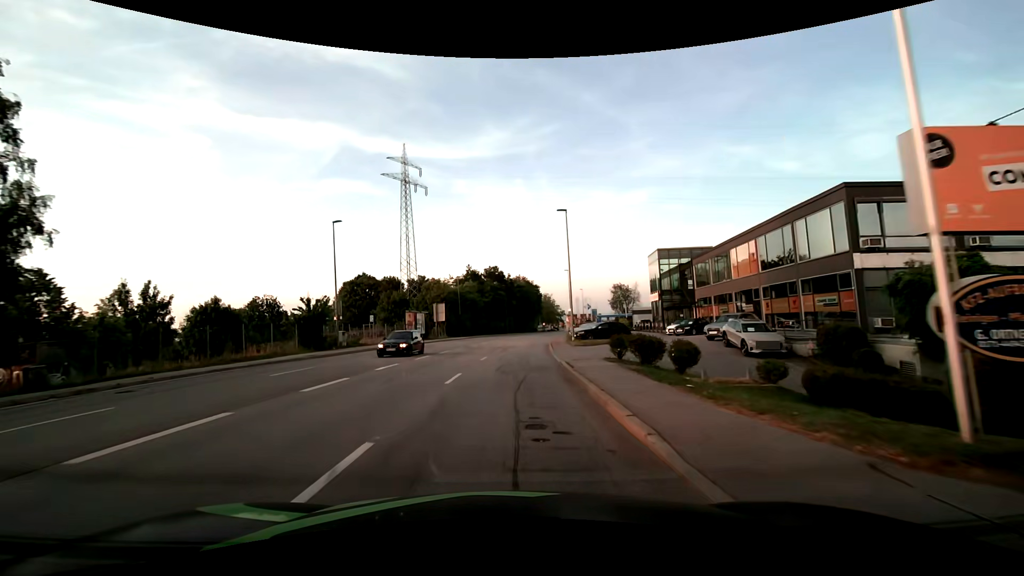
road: tertiary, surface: asphalt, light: Day
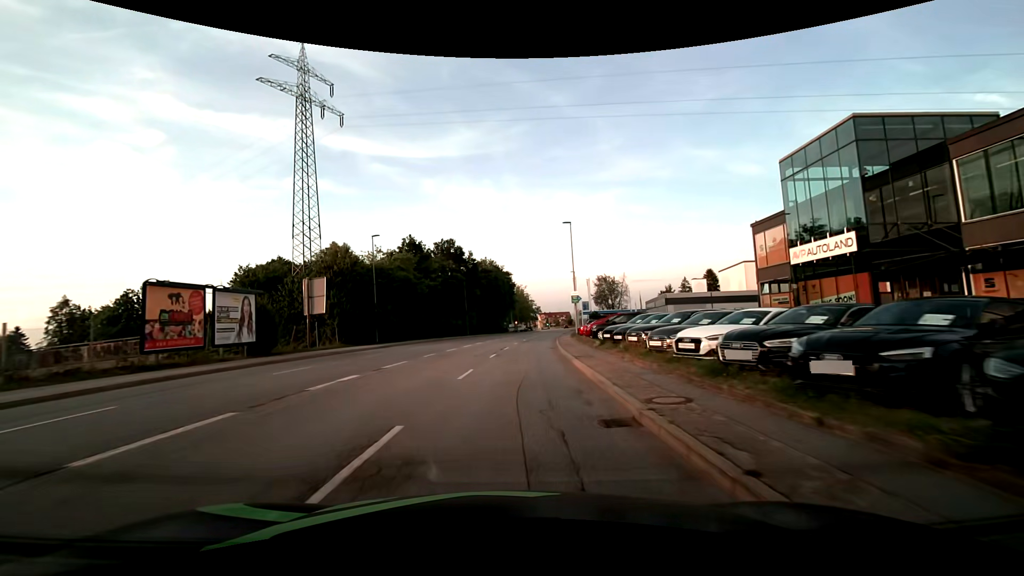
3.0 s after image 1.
(+1.1, +36.6) m; +4°
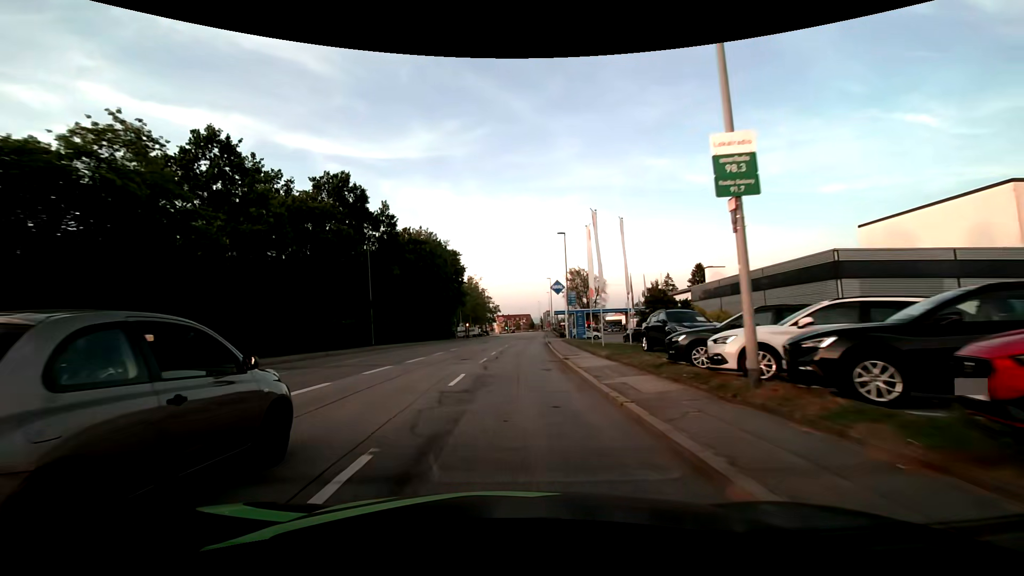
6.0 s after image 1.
(+1.7, +37.3) m; +4°
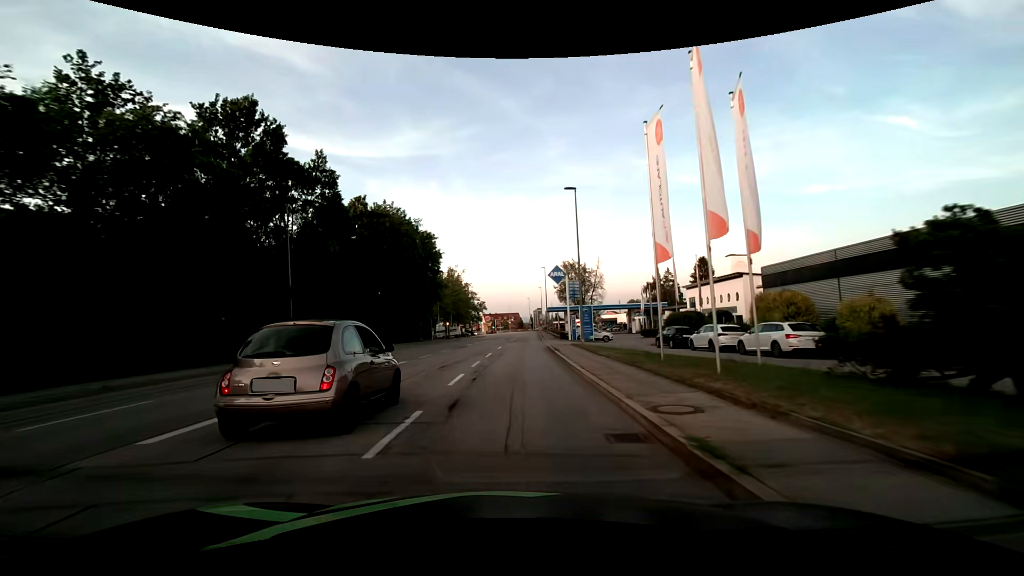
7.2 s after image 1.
(+0.3, +15.1) m; +2°
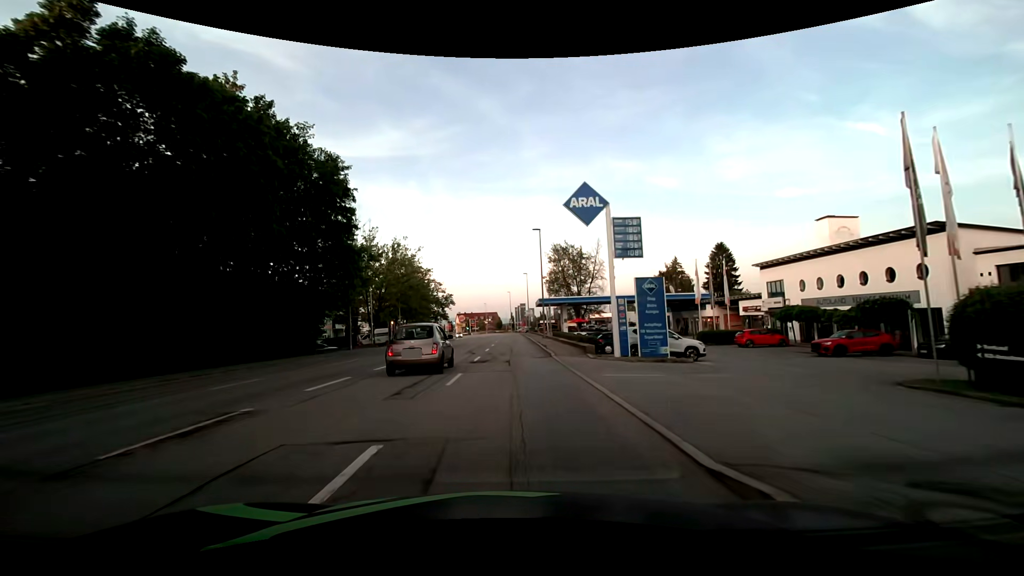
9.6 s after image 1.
(+0.6, +30.6) m; +2°
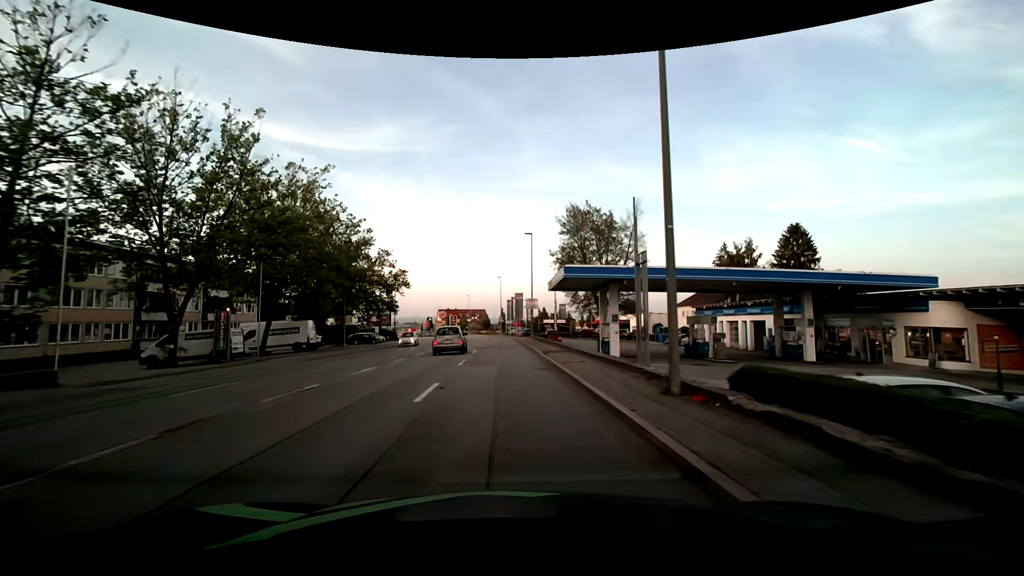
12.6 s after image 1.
(+0.2, +37.5) m; +1°
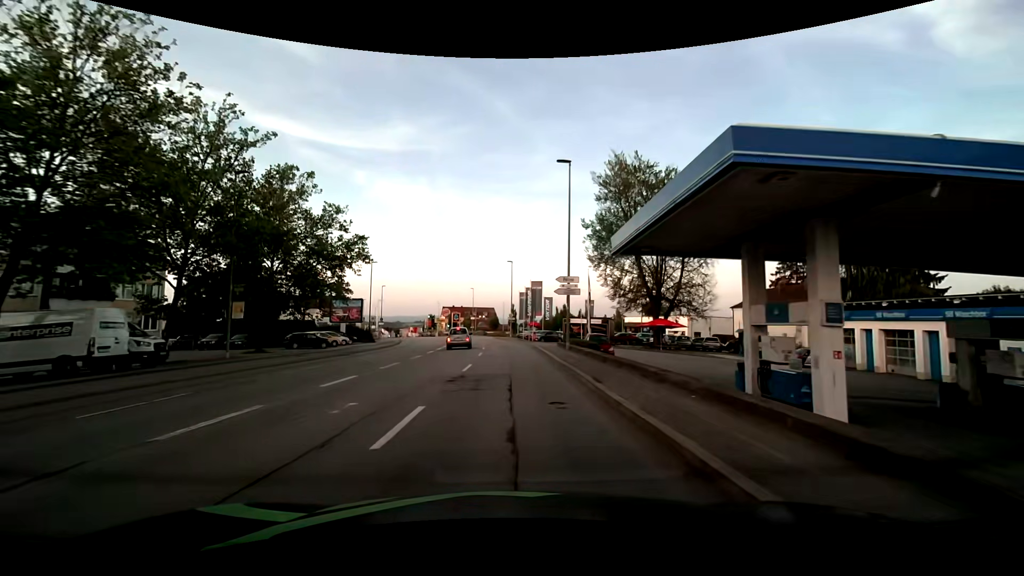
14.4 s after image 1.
(-0.5, +21.6) m; -2°
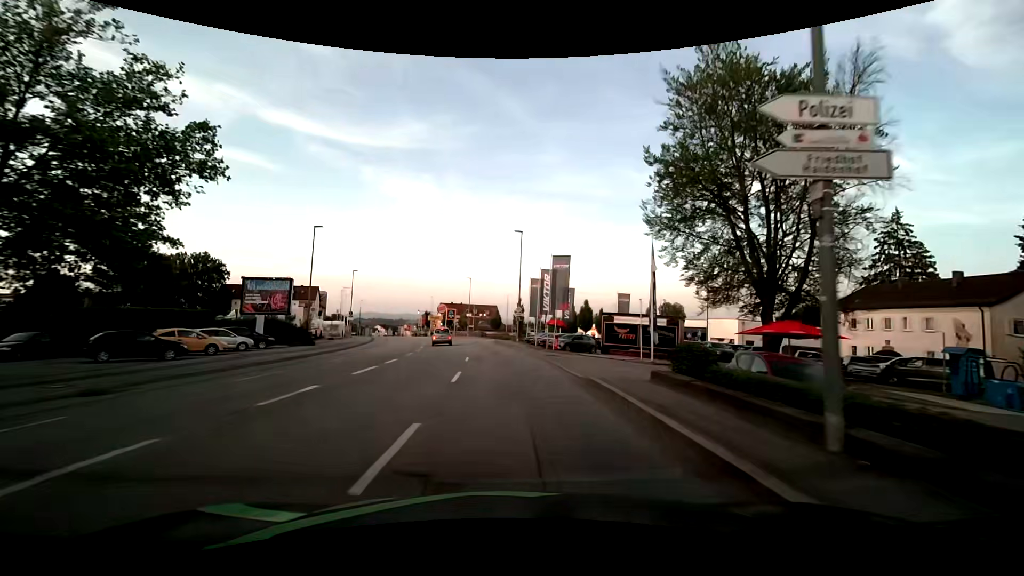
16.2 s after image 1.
(-0.1, +21.0) m; 0°
(0, +10) (0, +20) (-1, +30) (-2, +40) (-3, +50) (-5, +60) (-7, +70) (-9, +79) (-12, +89) (-14, +98) m
